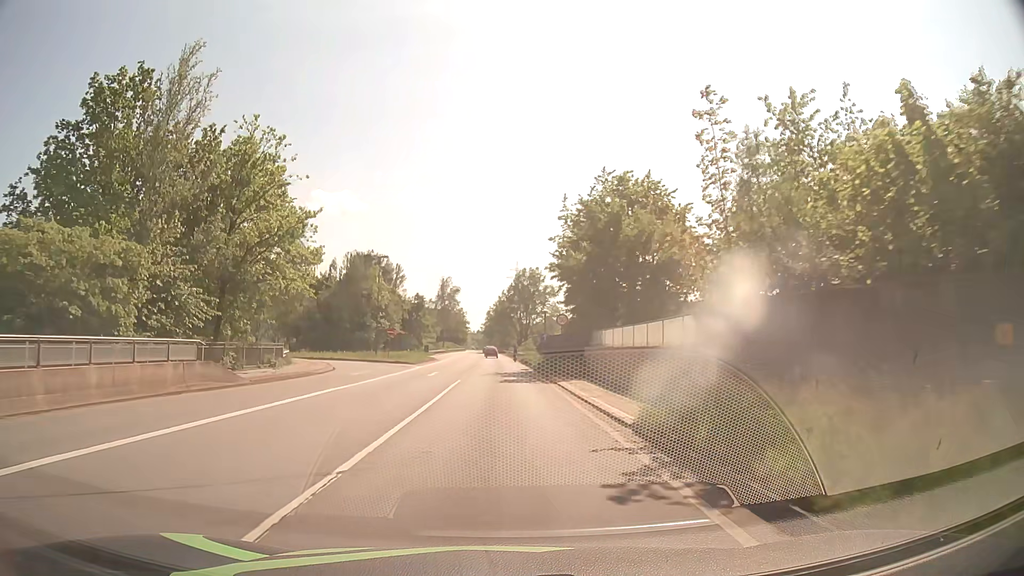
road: primary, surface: asphalt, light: Day
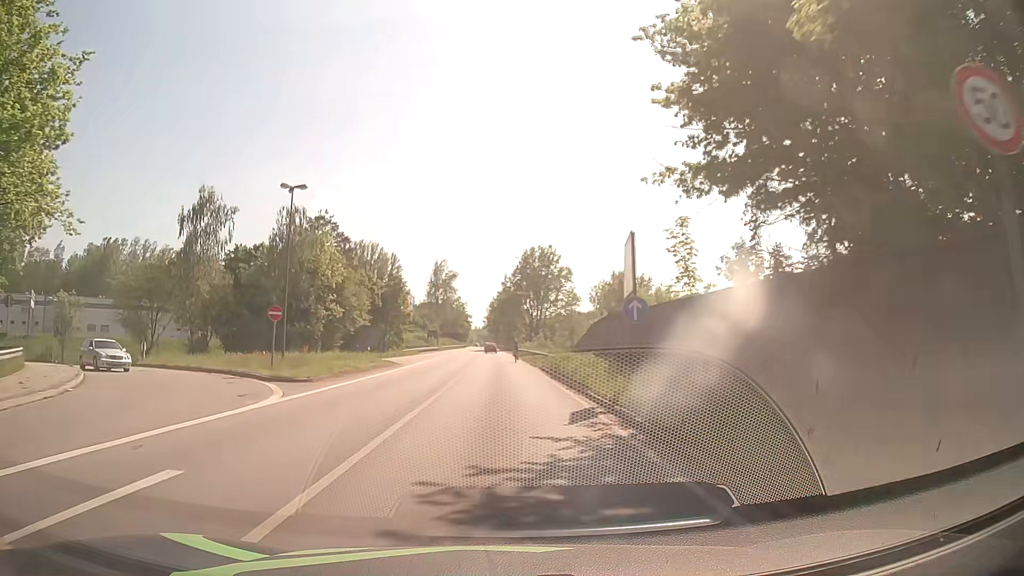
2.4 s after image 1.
(-0.2, +29.5) m; -1°
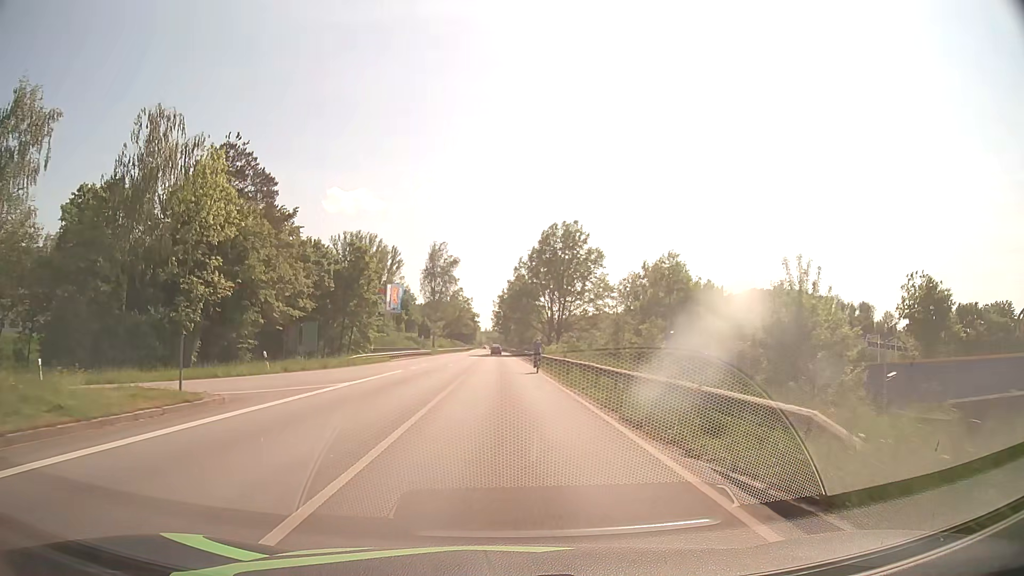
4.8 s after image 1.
(-0.2, +29.1) m; -1°
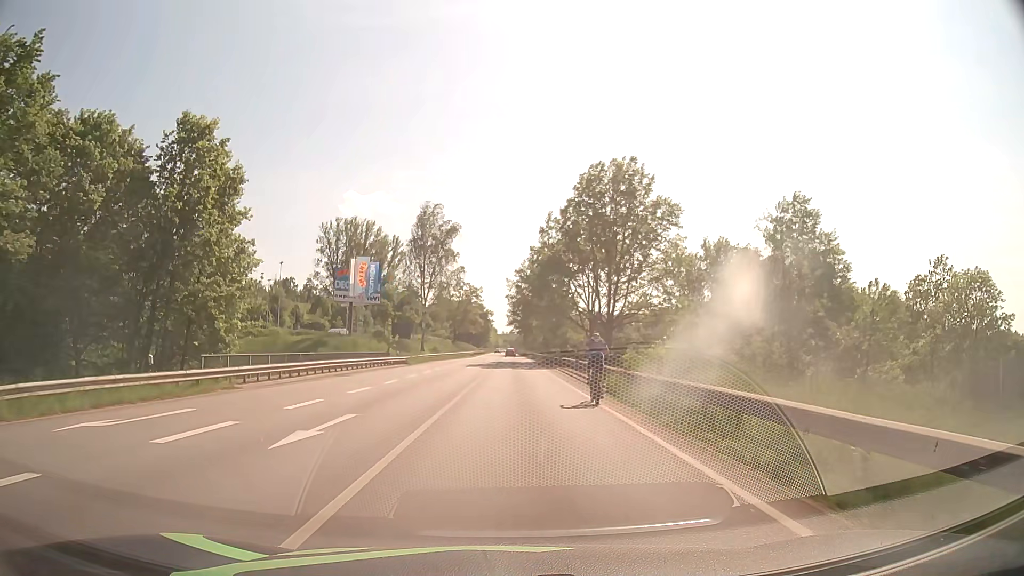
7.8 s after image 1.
(-0.2, +36.6) m; -1°
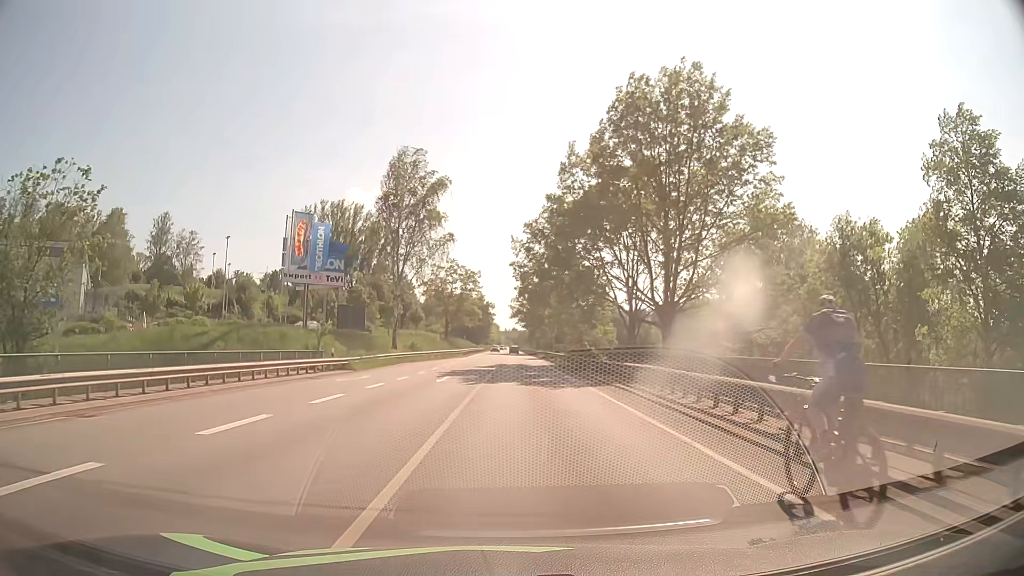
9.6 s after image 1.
(0.0, +23.3) m; 0°
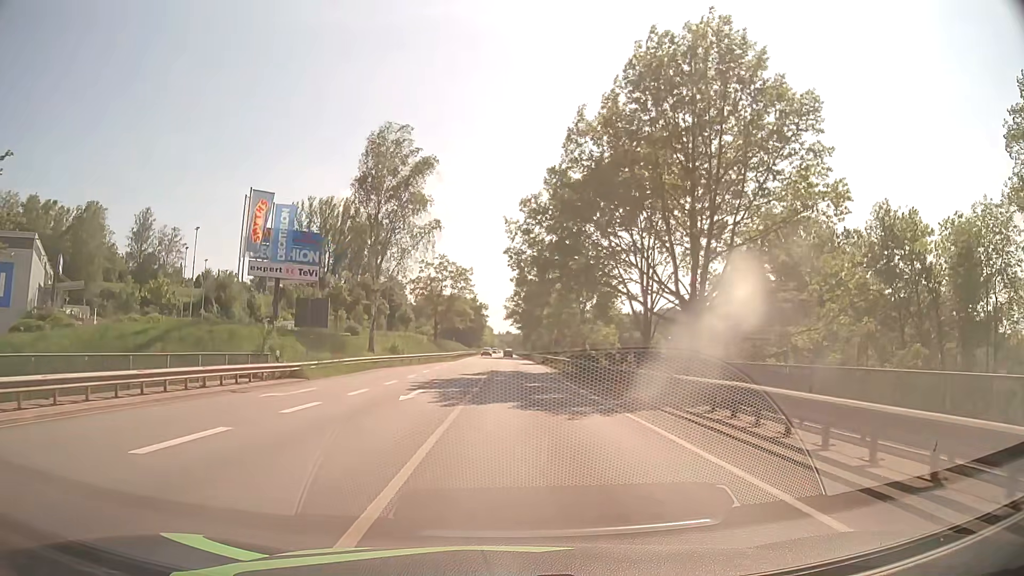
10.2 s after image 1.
(0.0, +8.0) m; 0°
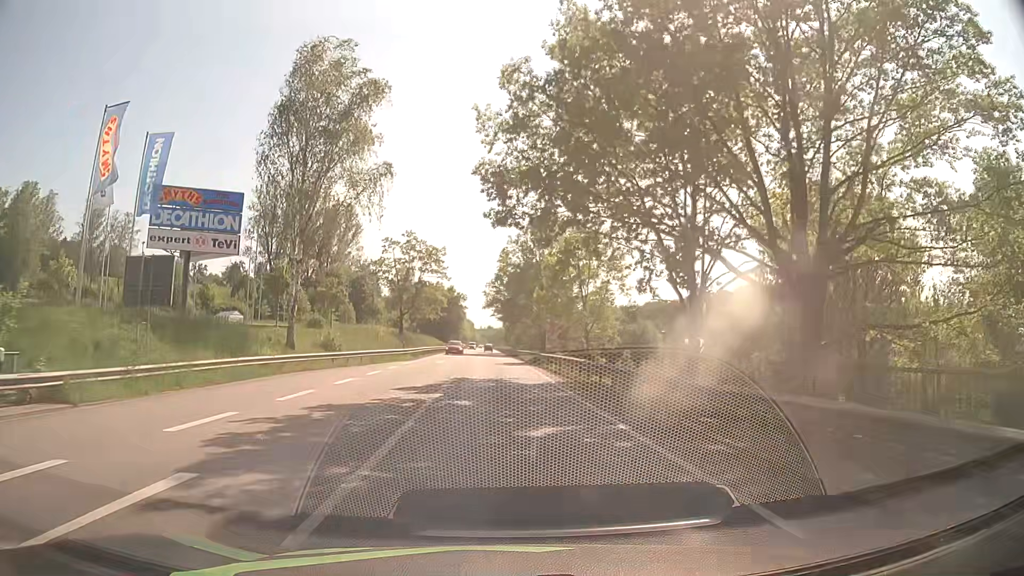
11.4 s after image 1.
(+0.3, +16.2) m; +2°
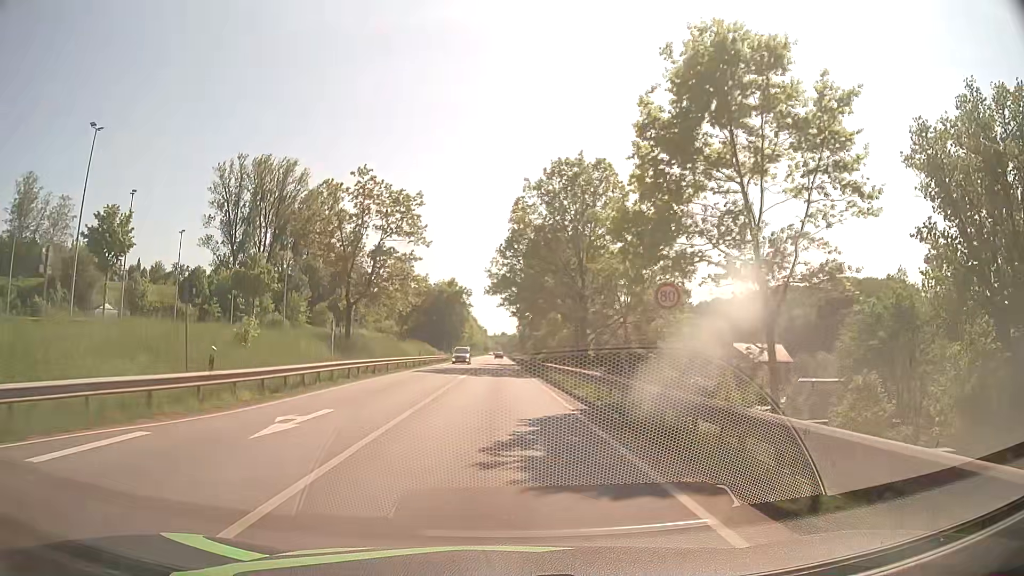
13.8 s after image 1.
(-0.2, +33.4) m; -1°
(0, +10) (0, +20) (0, +30) (0, +40) (-1, +50) (-1, +60) (-1, +70) (-1, +80) (-1, +90) (-1, +100) m
